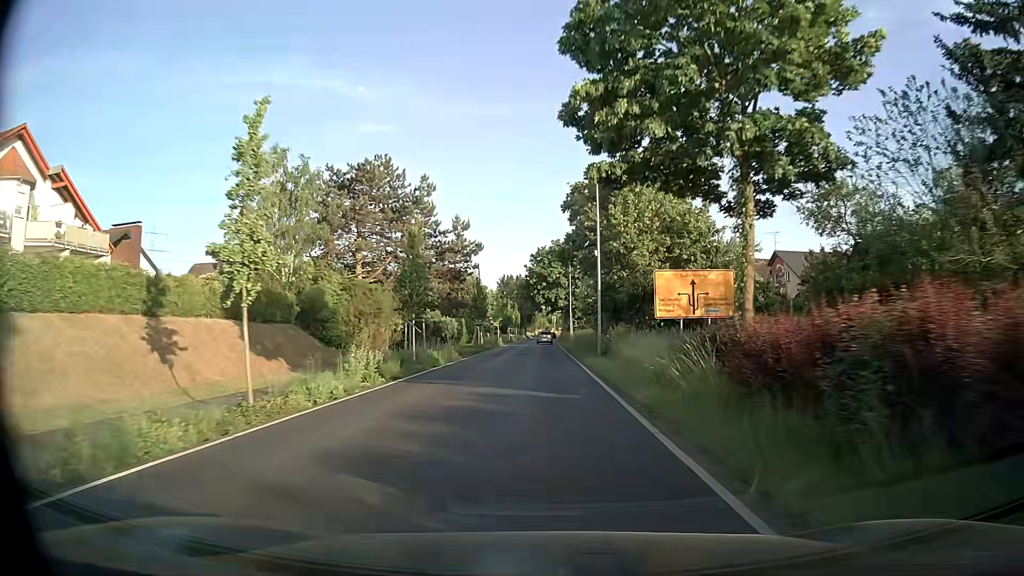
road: tertiary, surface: asphalt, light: Day
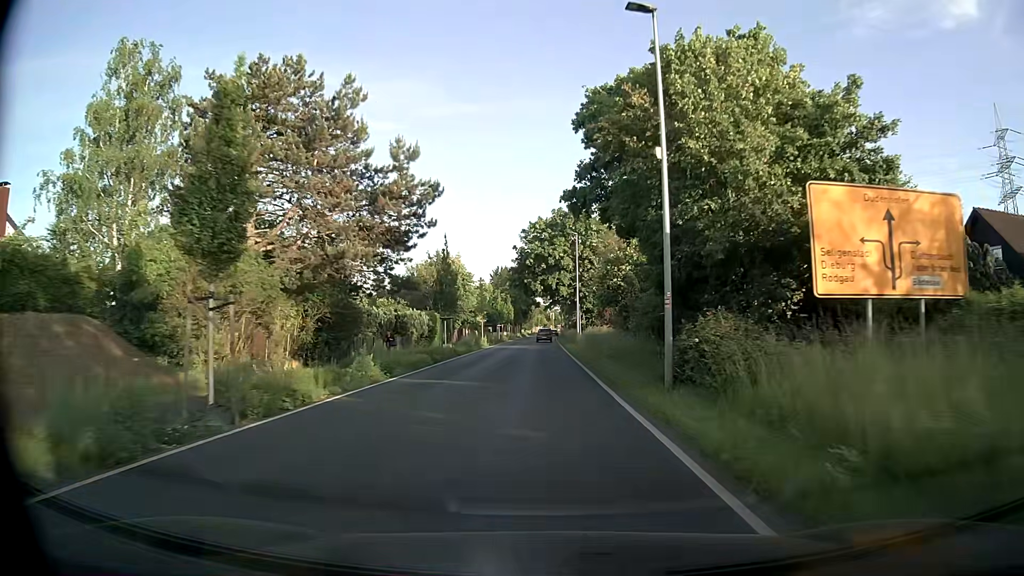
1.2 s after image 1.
(0.0, +17.2) m; 0°
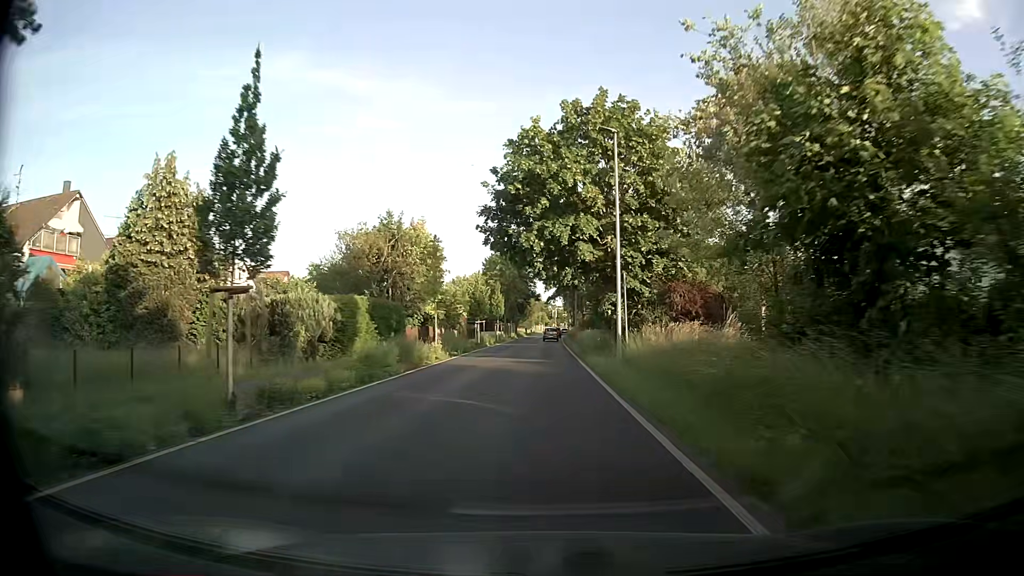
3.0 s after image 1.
(0.0, +25.7) m; +1°
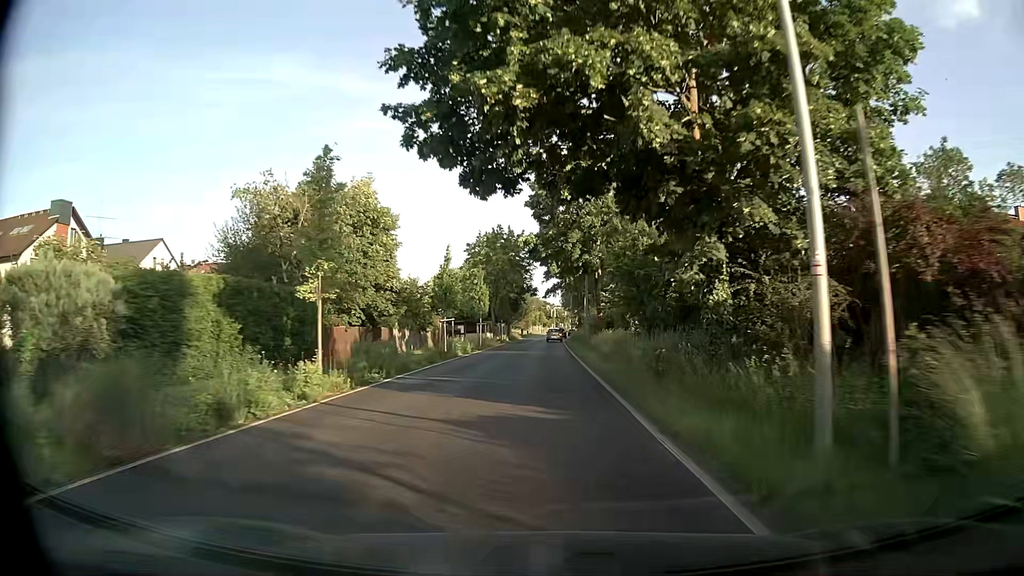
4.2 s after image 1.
(-0.2, +16.9) m; -1°
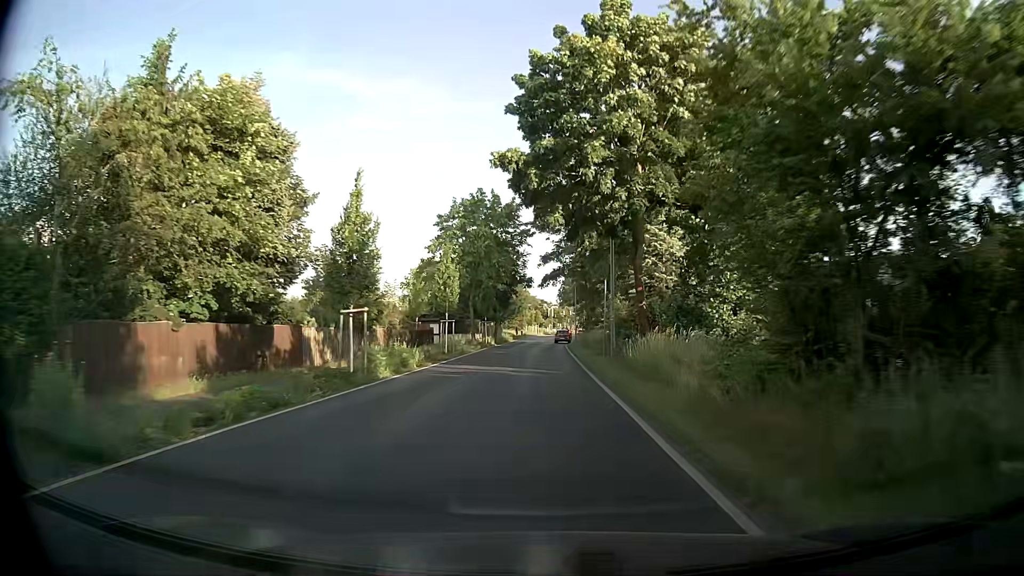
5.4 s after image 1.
(0.0, +16.9) m; +1°
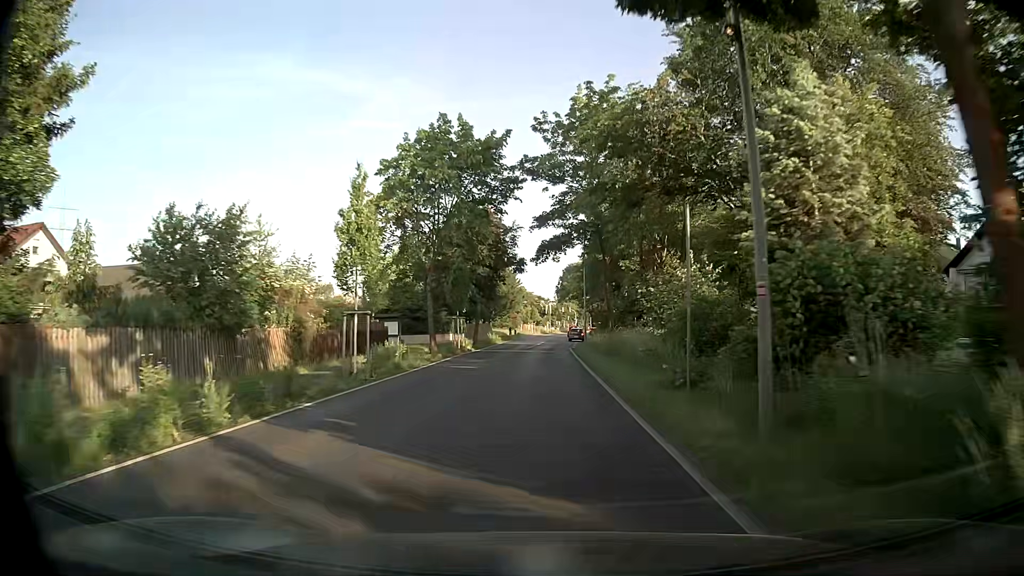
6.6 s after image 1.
(-0.1, +17.0) m; 0°
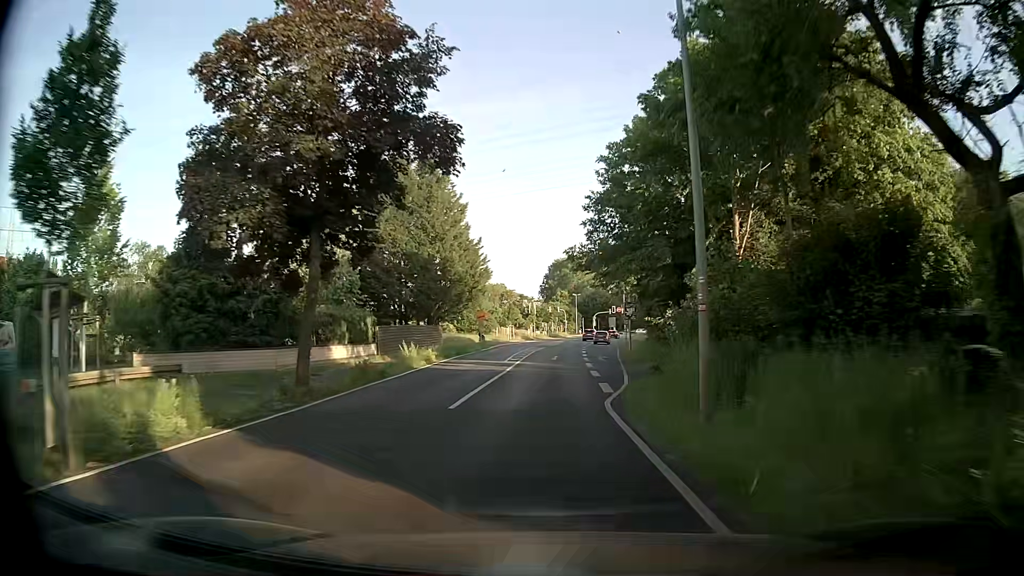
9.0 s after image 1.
(+0.1, +34.1) m; +1°
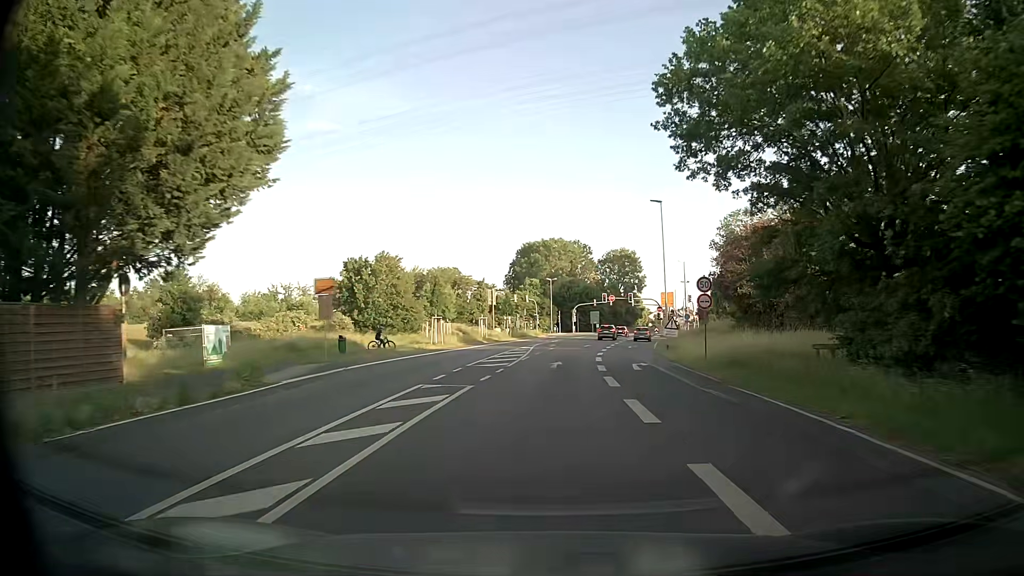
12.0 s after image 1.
(+0.9, +42.3) m; +3°
(0, +10) (0, +20) (+1, +30) (+2, +40) (+3, +50) (+4, +60) (+6, +70) (+7, +80) (+9, +89) (+11, +99) m
